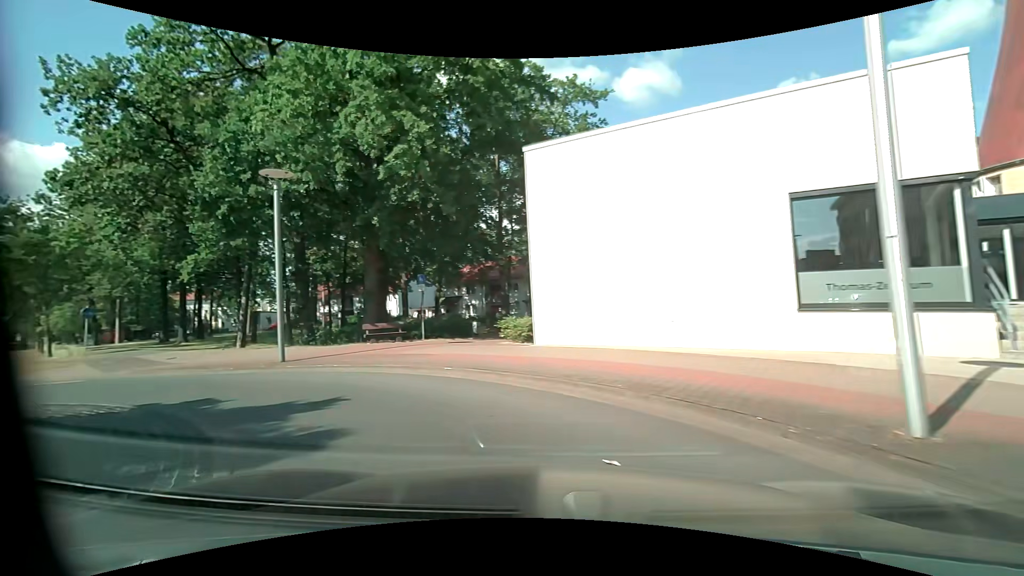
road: tertiary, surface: asphalt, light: Day
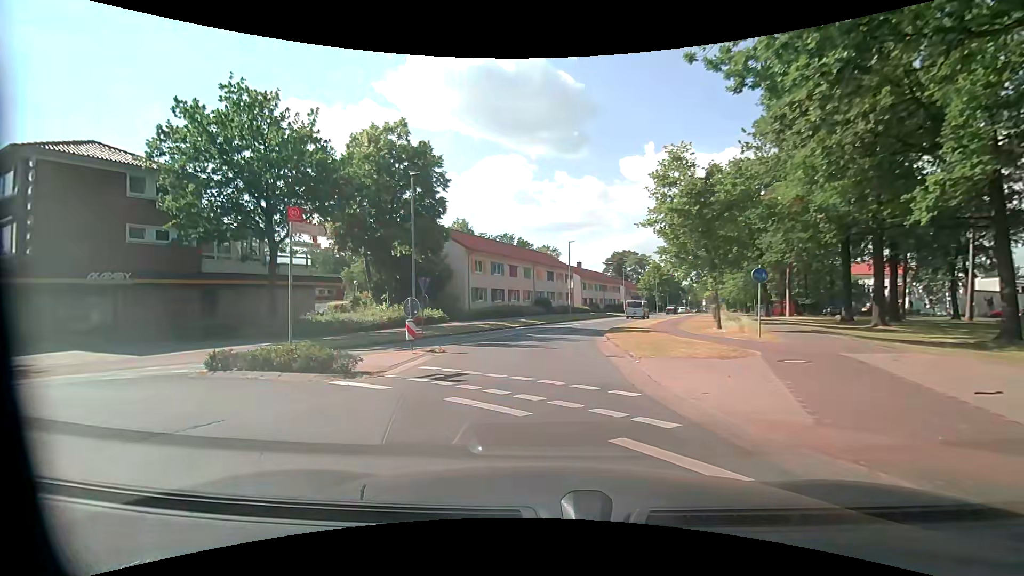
(-9.4, +11.7) m; -68°
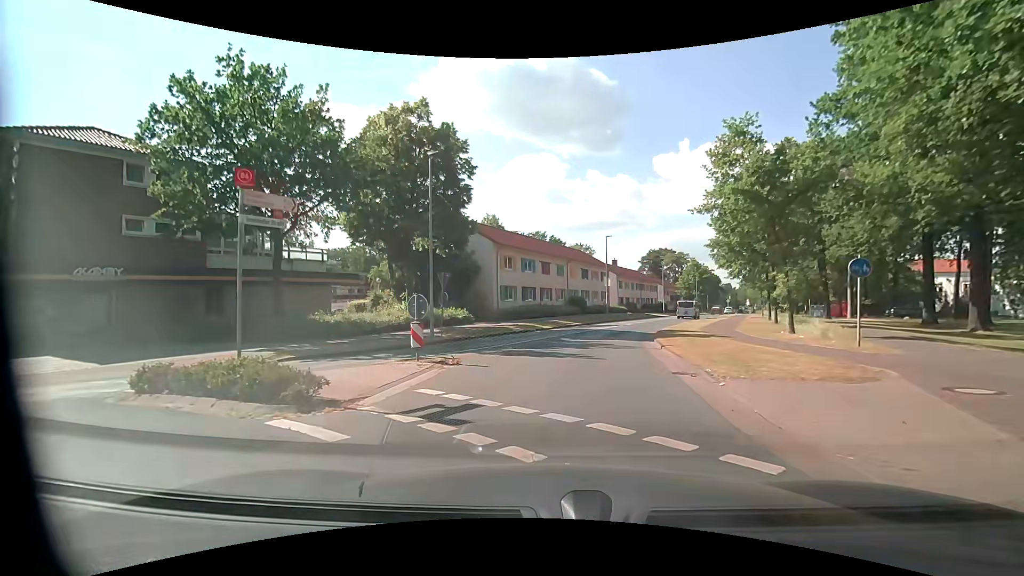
(-0.2, +3.4) m; -4°
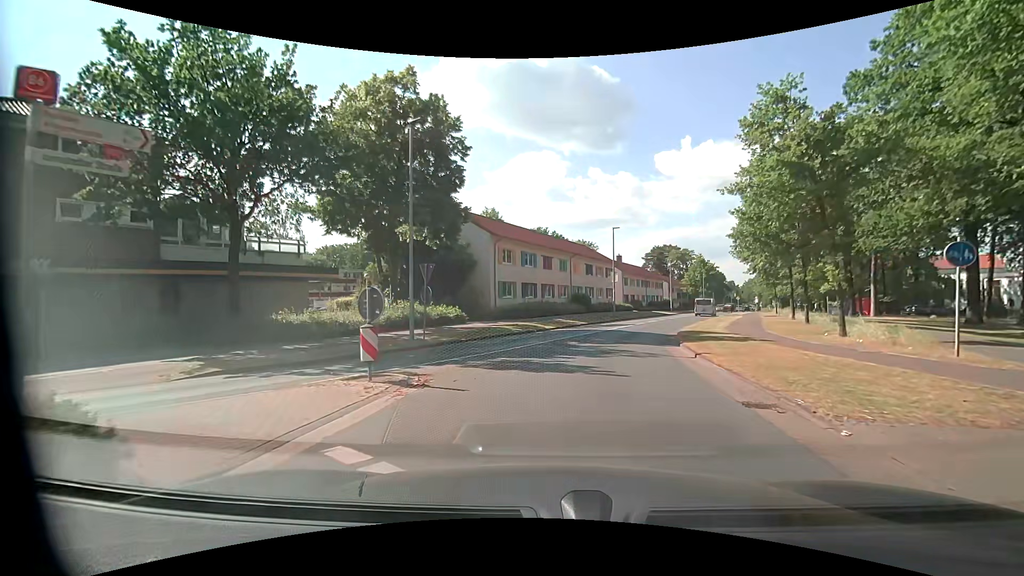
(0.0, +3.5) m; 0°
(0, +10) (+2, +20) (+5, +29) (+9, +39) (+12, +48) (+16, +57) (+19, +67) (+23, +76) (+27, +85) (+31, +95) m
